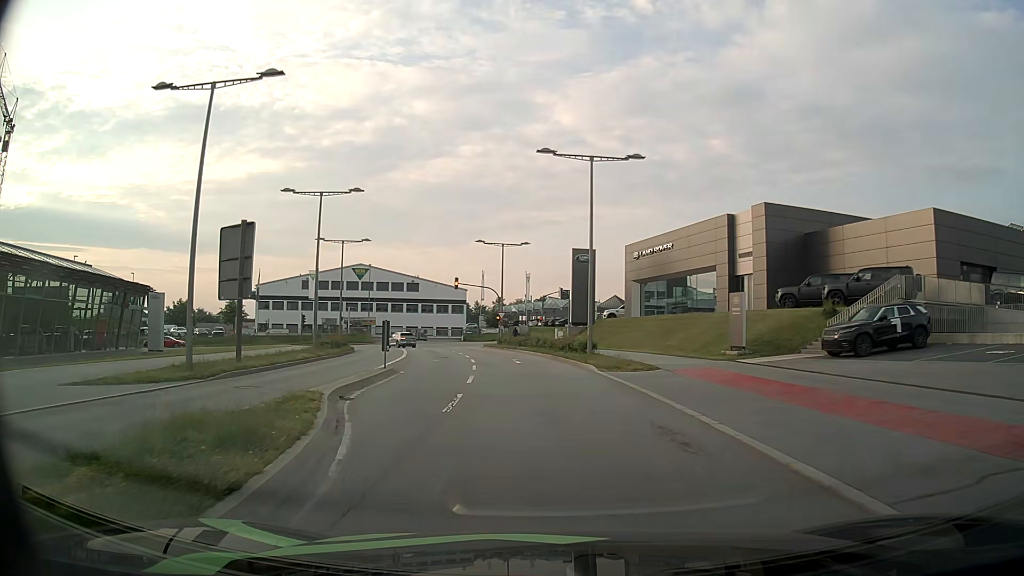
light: Day
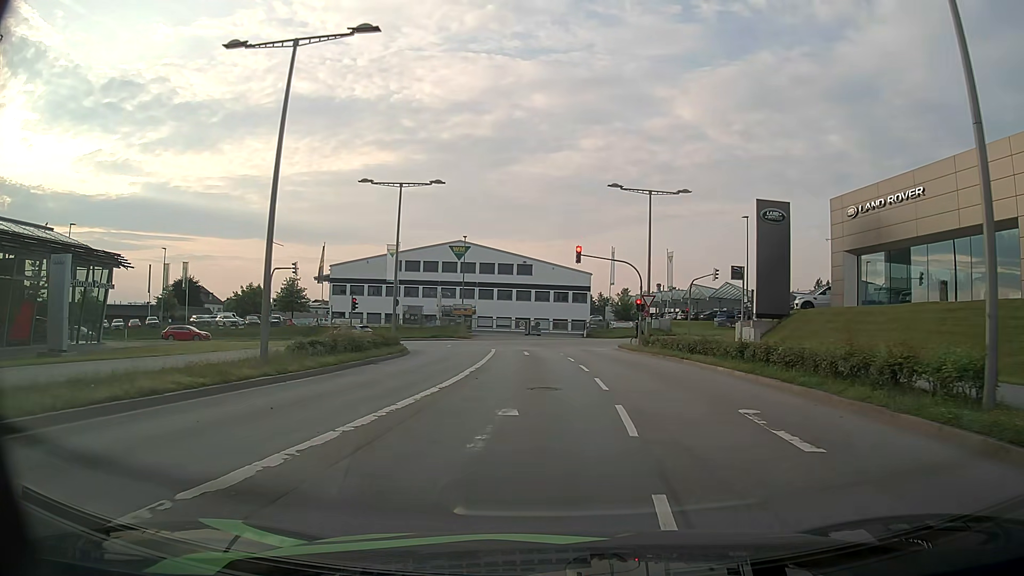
(-2.4, +20.7) m; -11°
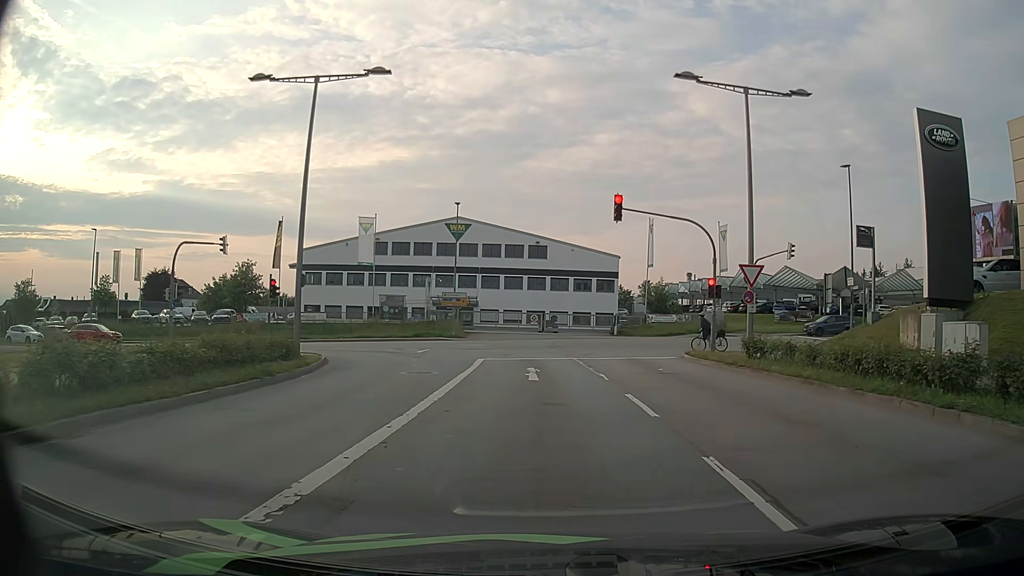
(-0.1, +16.6) m; -2°
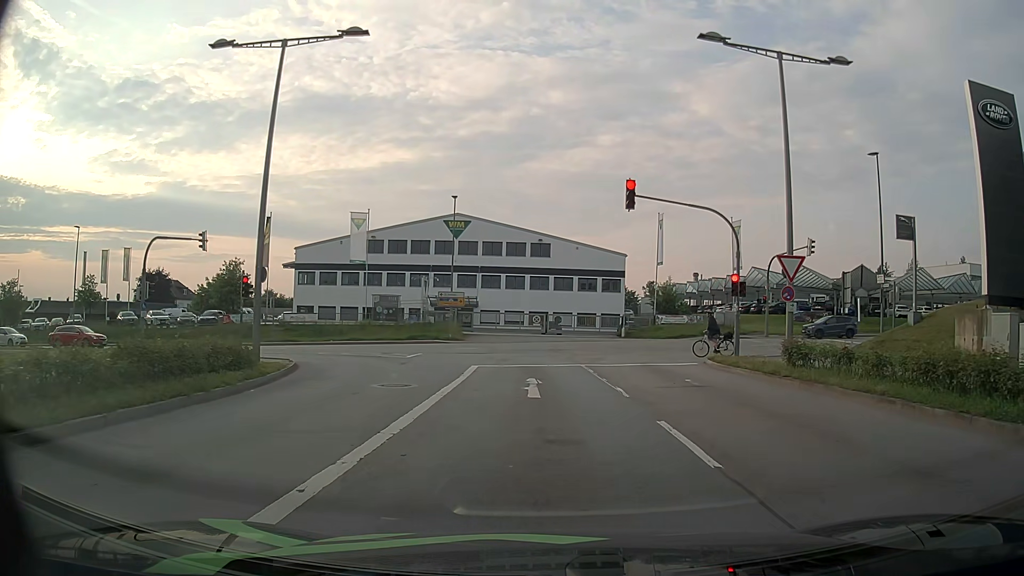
(0.0, +3.3) m; -1°
(0, +10) (0, +20) (-1, +30) (-7, +38) (-15, +42) (-25, +43) (-35, +43) (-45, +43) (-55, +42) (-65, +42) m
